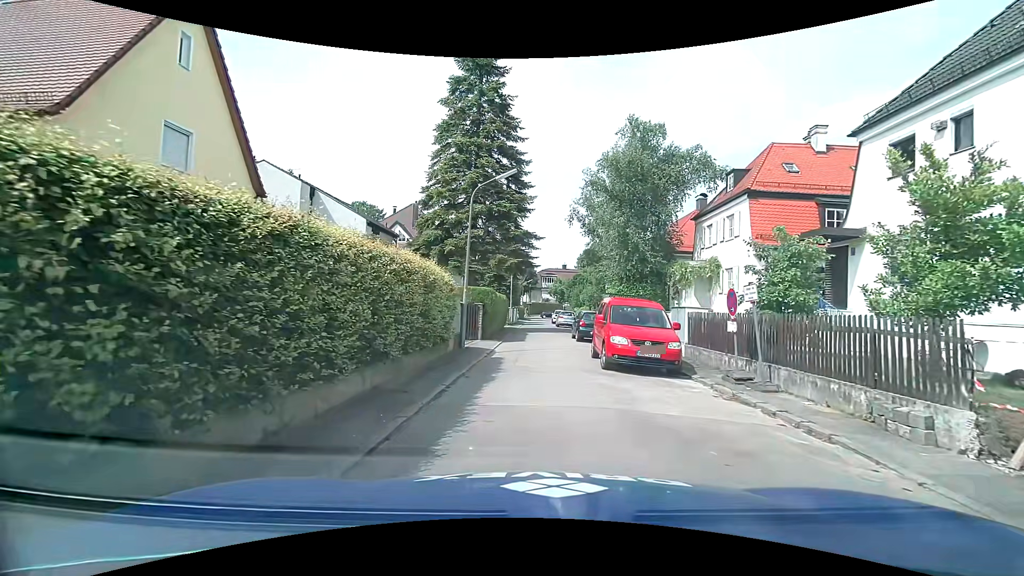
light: Day
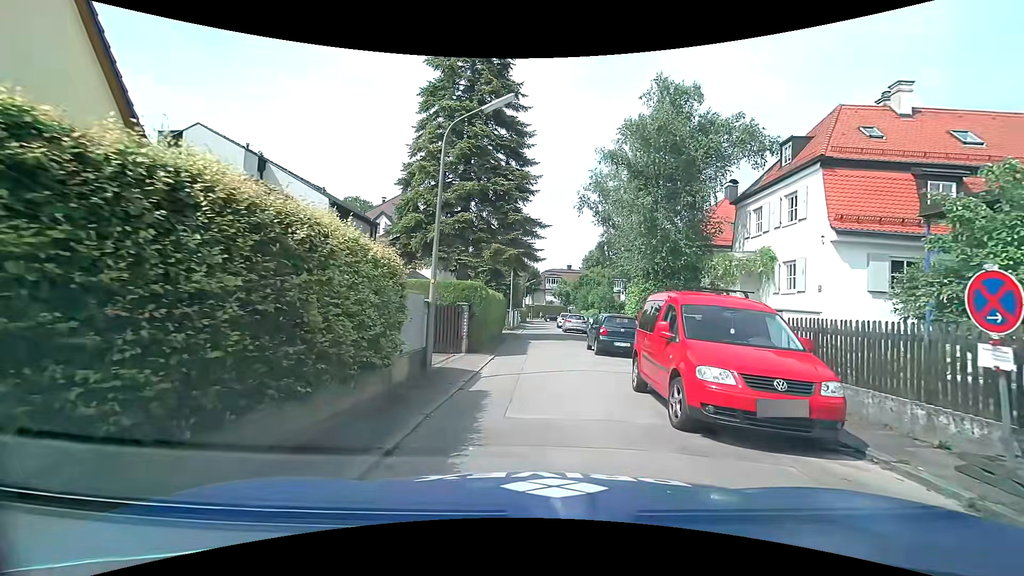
(0.0, +5.8) m; 0°
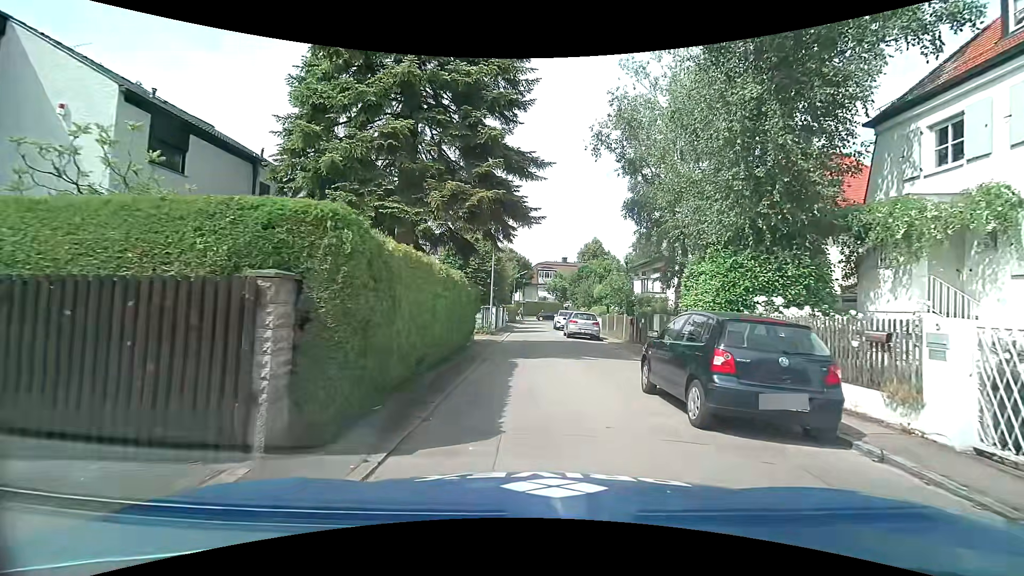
(+0.1, +11.3) m; 0°
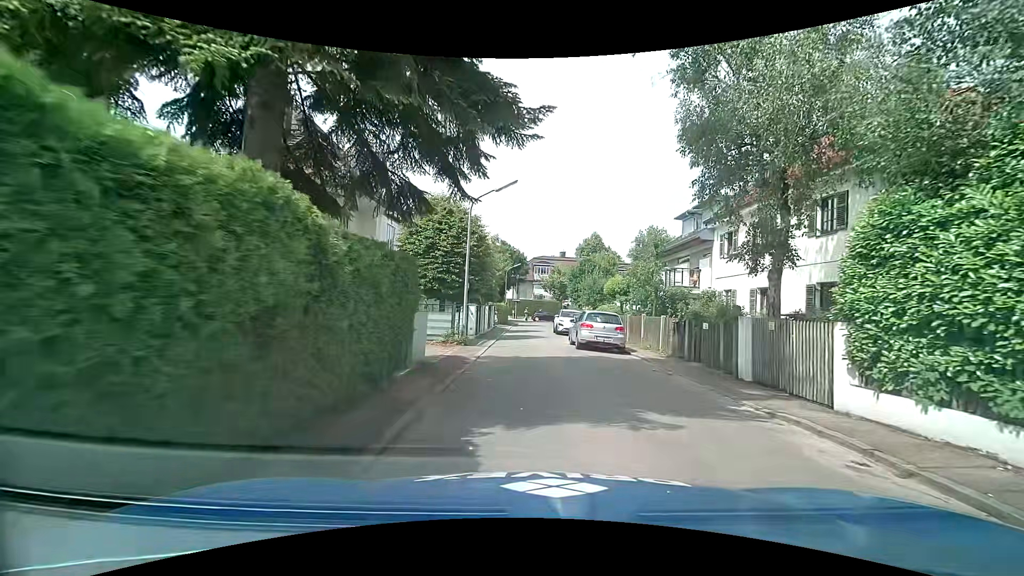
(+0.1, +8.5) m; 0°
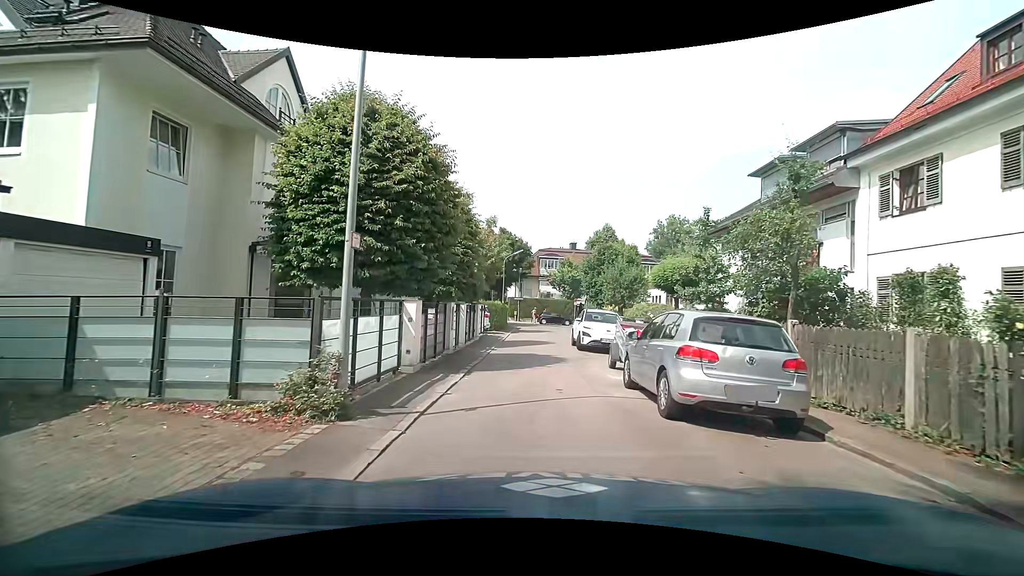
(+0.3, +11.6) m; 0°
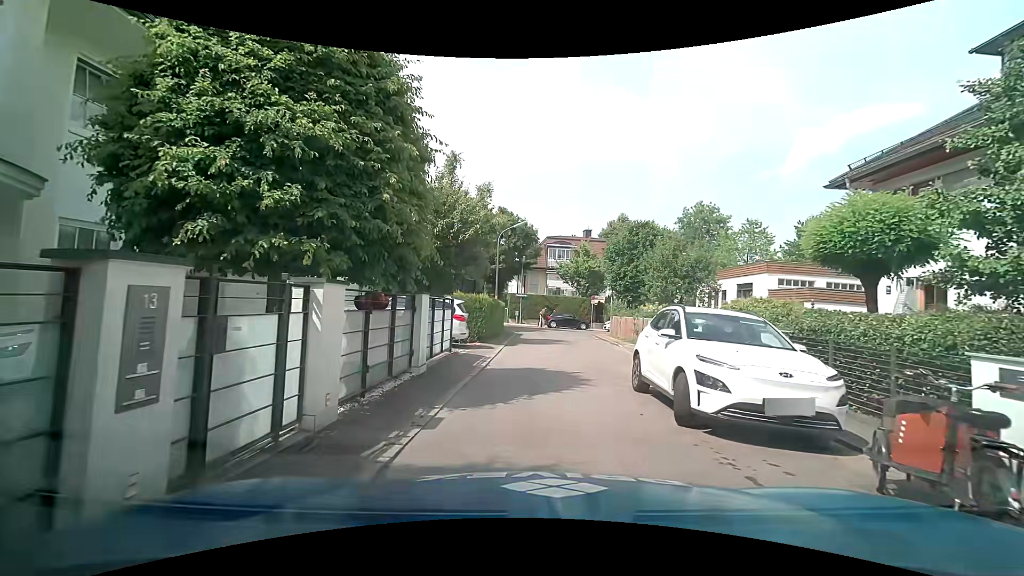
(0.0, +11.8) m; 0°
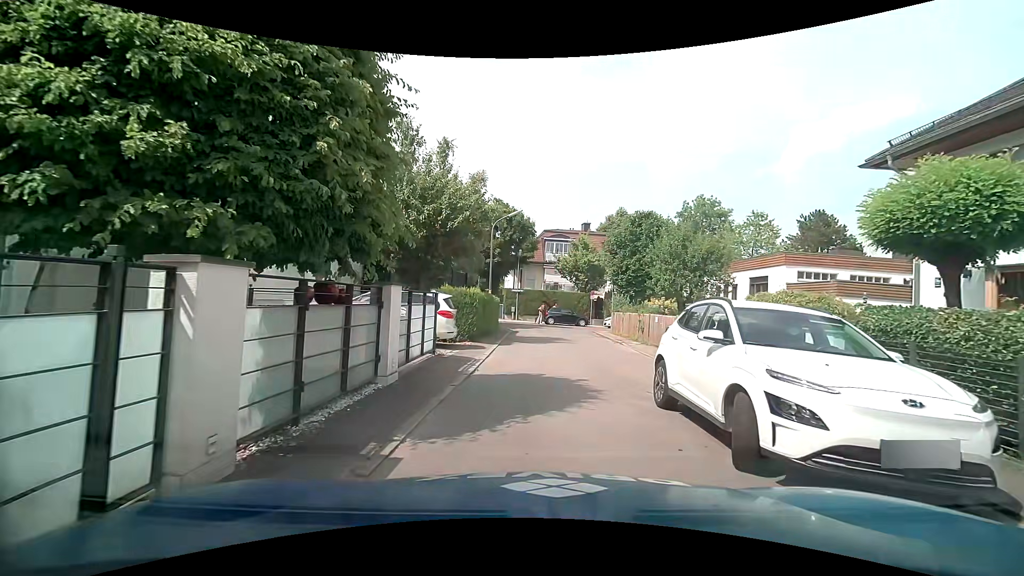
(0.0, +1.9) m; +2°
